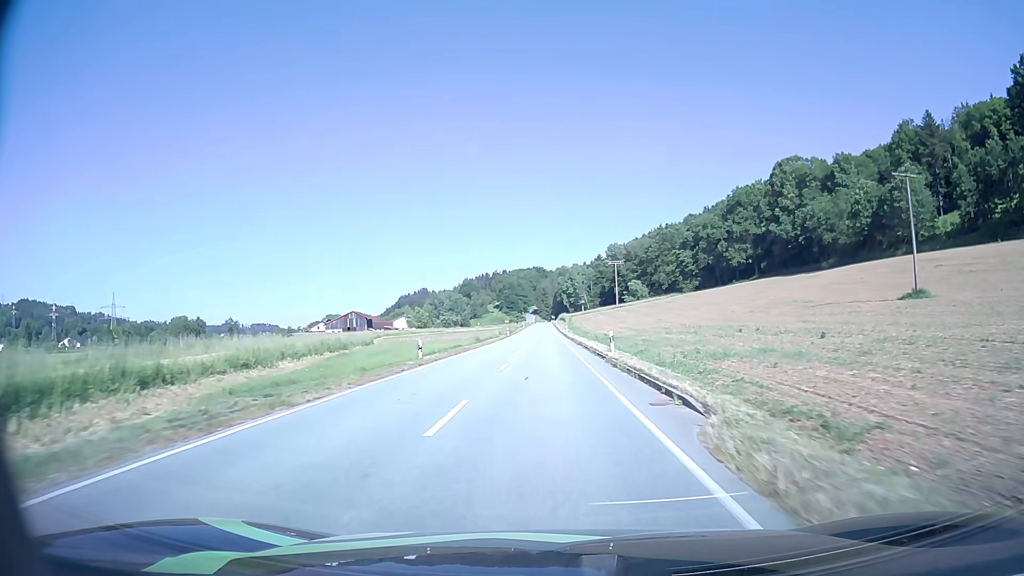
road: secondary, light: Day
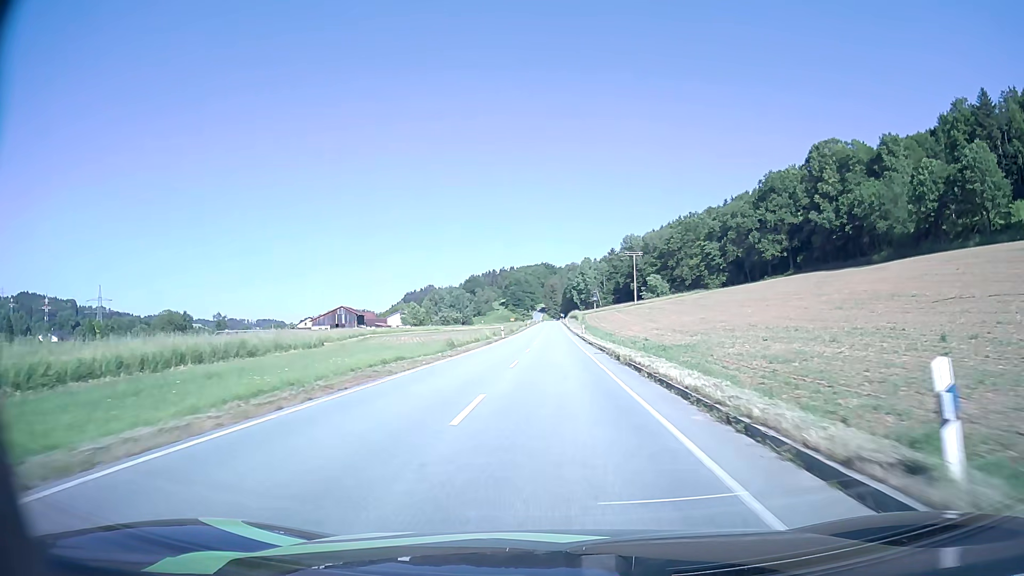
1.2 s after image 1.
(-0.2, +23.3) m; -1°
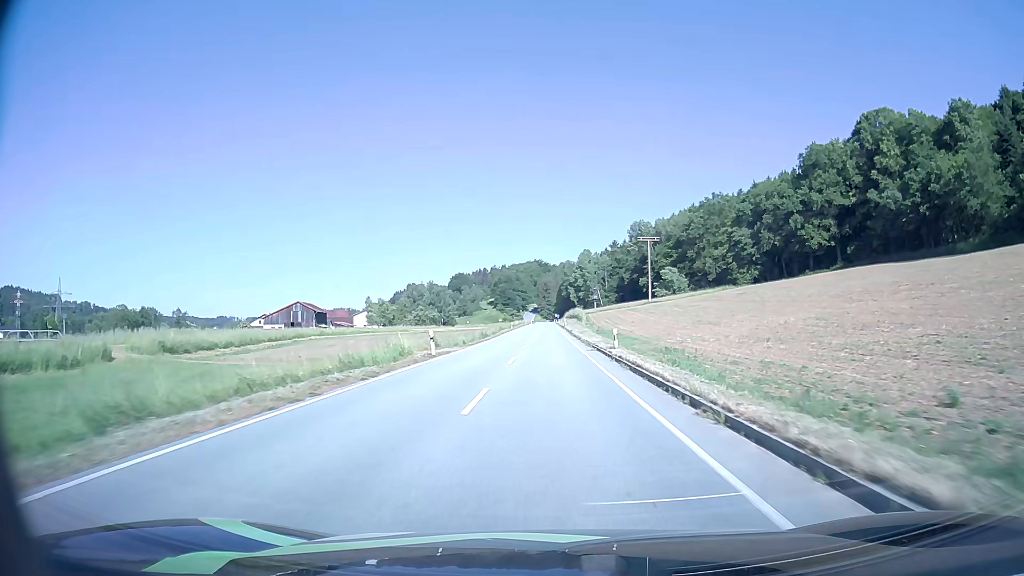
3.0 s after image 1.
(+0.1, +35.1) m; +1°
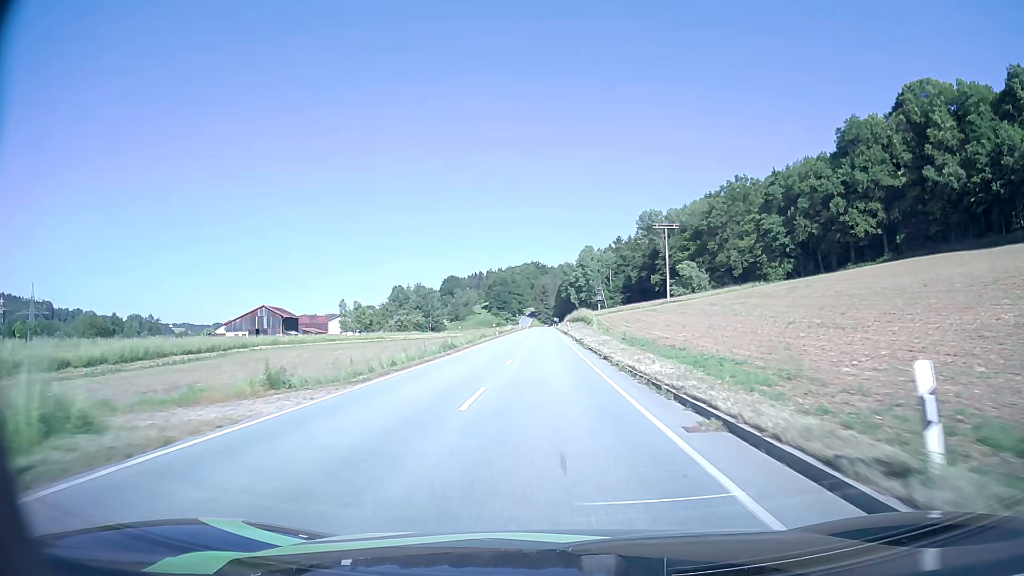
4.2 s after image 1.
(0.0, +23.4) m; 0°
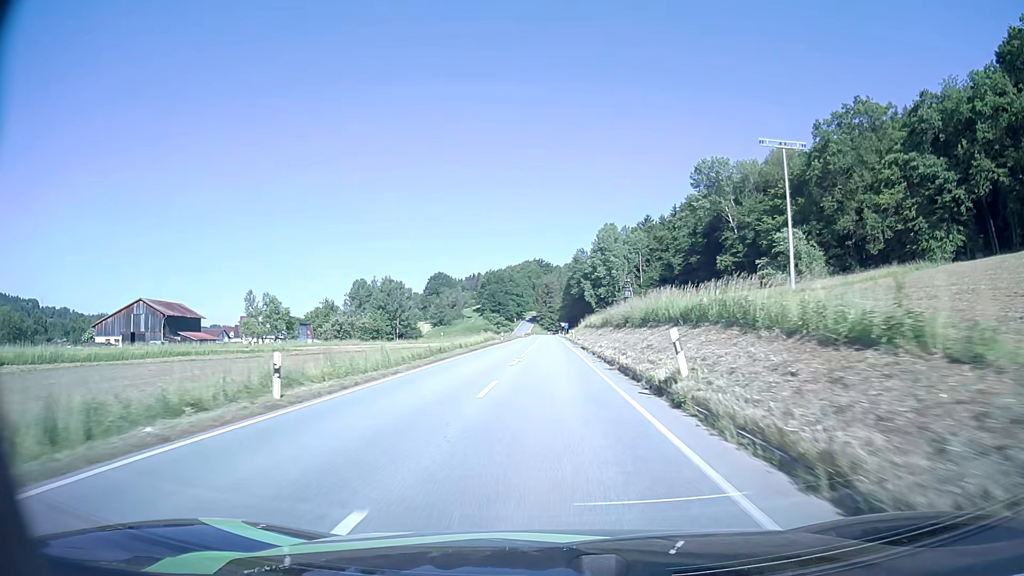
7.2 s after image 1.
(-0.2, +58.1) m; 0°
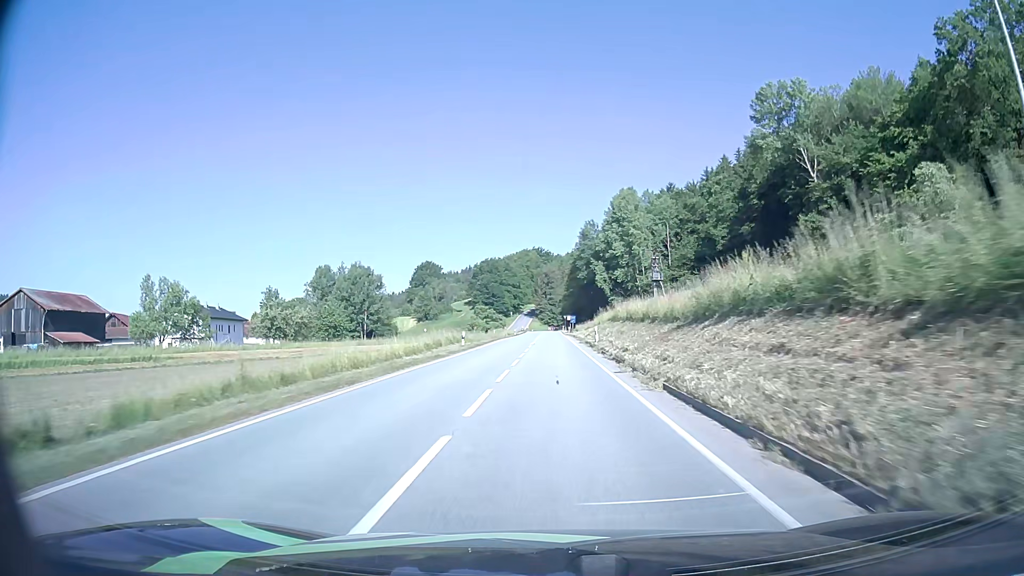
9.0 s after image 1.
(0.0, +33.2) m; 0°
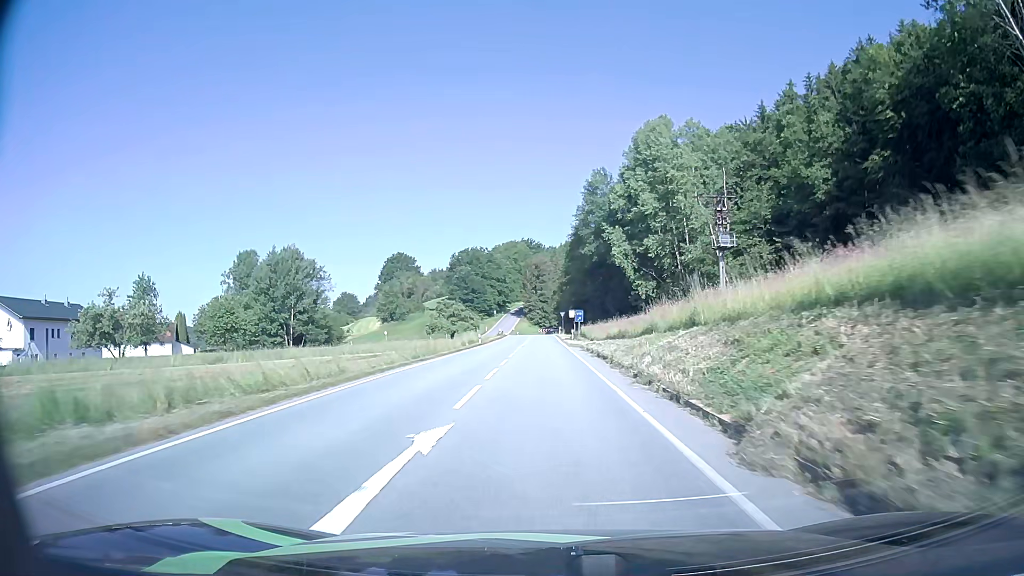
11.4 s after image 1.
(+0.2, +40.3) m; +1°
